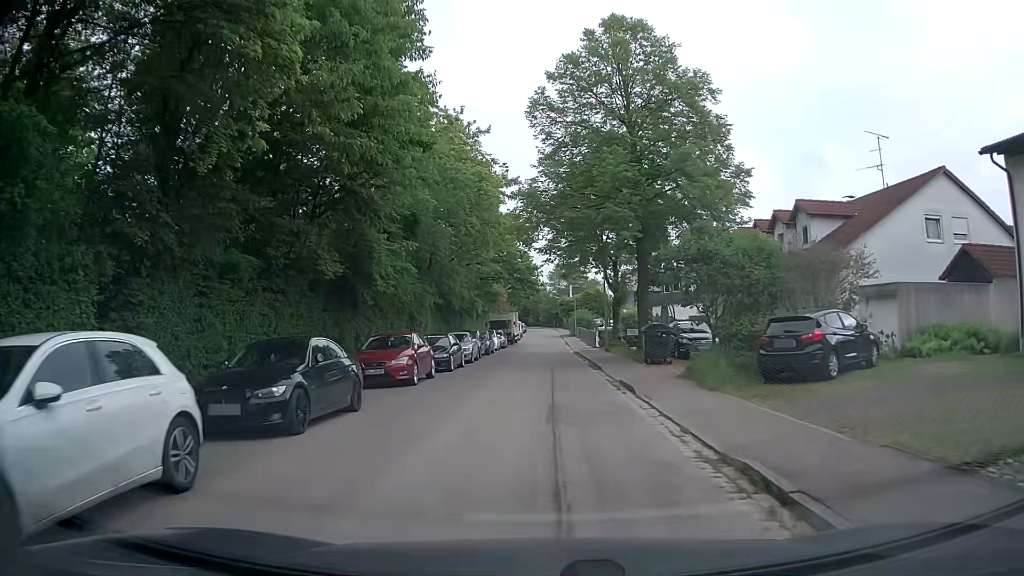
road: residential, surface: asphalt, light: Day
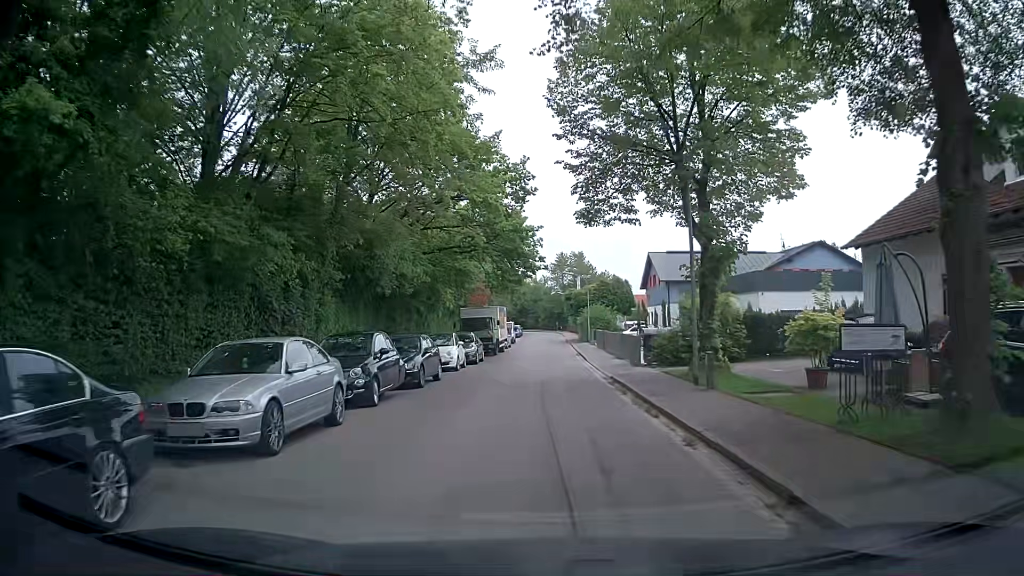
(-0.5, +22.0) m; -2°
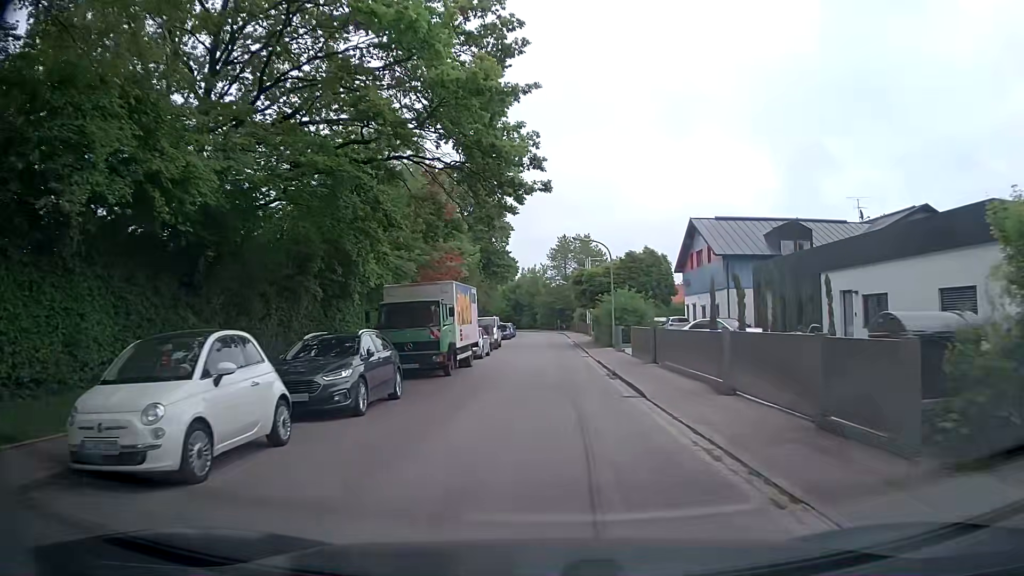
(0.0, +19.9) m; +1°
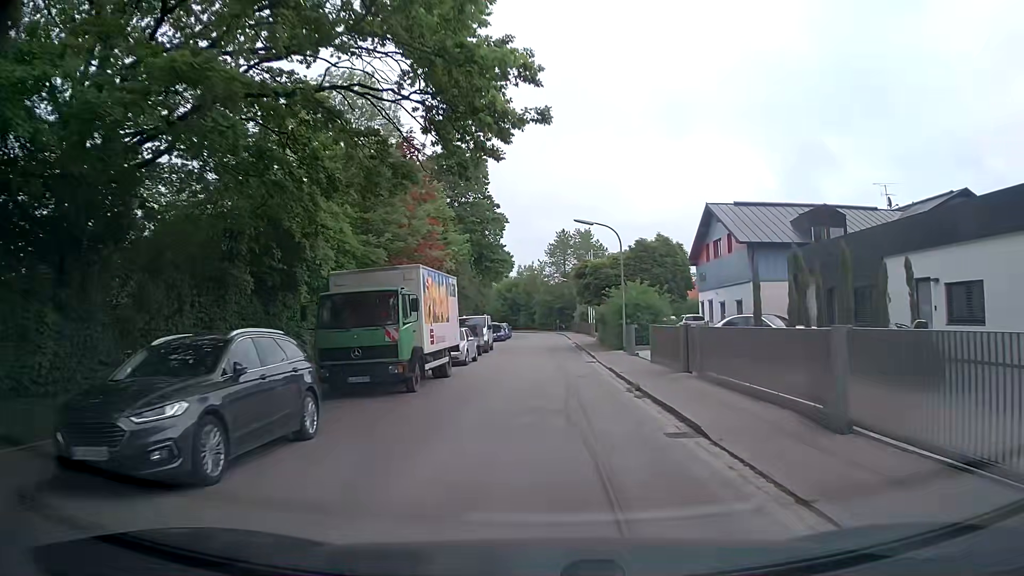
(-0.1, +5.5) m; 0°
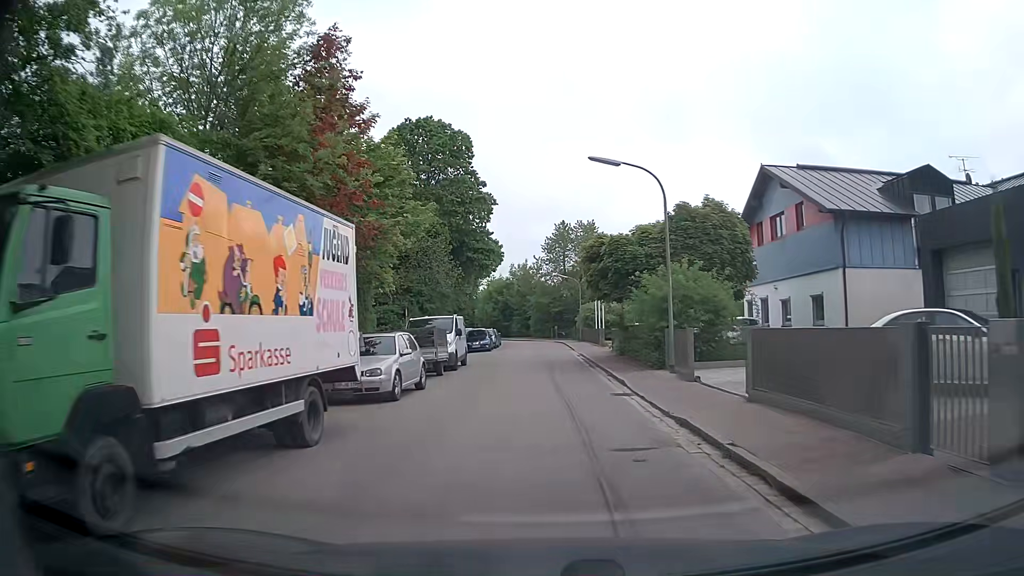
(0.0, +11.6) m; 0°
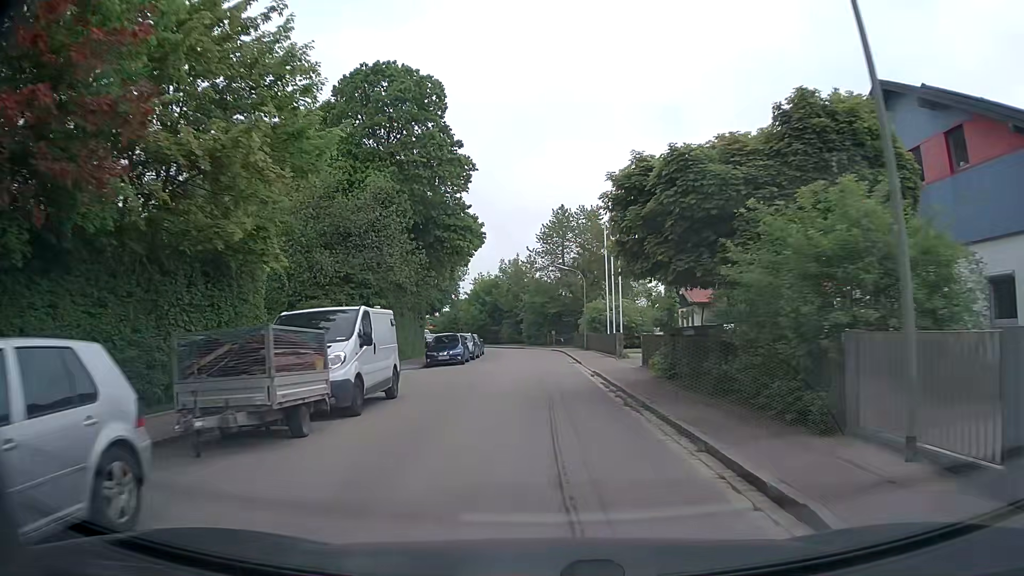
(+0.1, +12.1) m; 0°
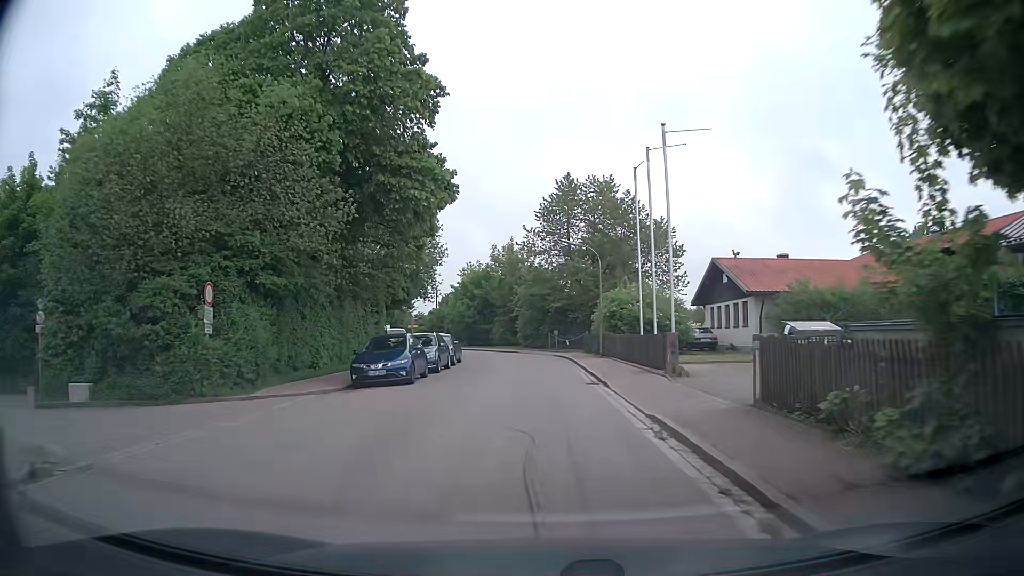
(+0.1, +12.2) m; 0°
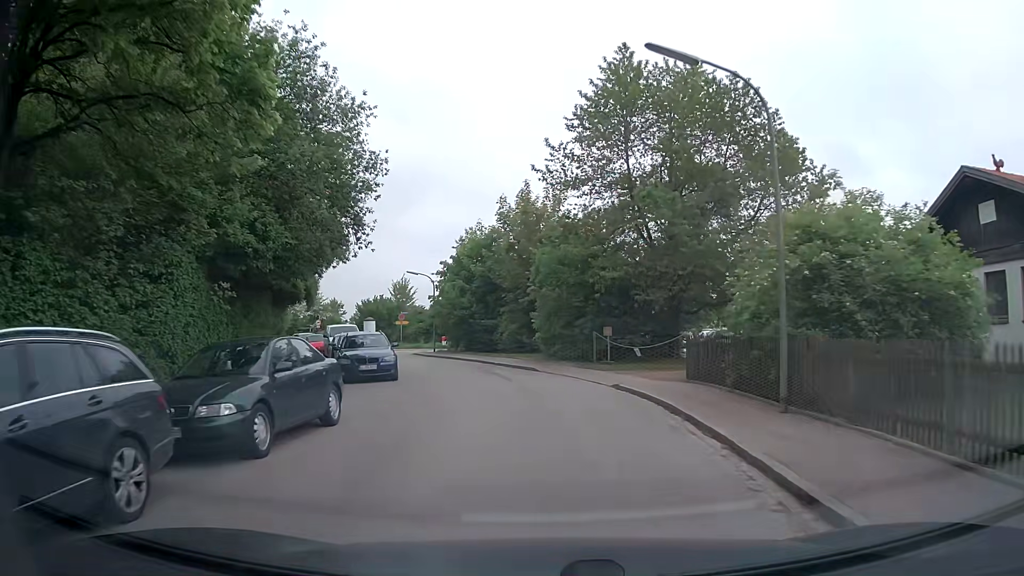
(-0.3, +22.2) m; -3°
(0, +10) (-1, +20) (-3, +30) (-7, +39) (-11, +48) (-16, +57) (-22, +65) (-29, +72) (-36, +79) (-44, +85) m
